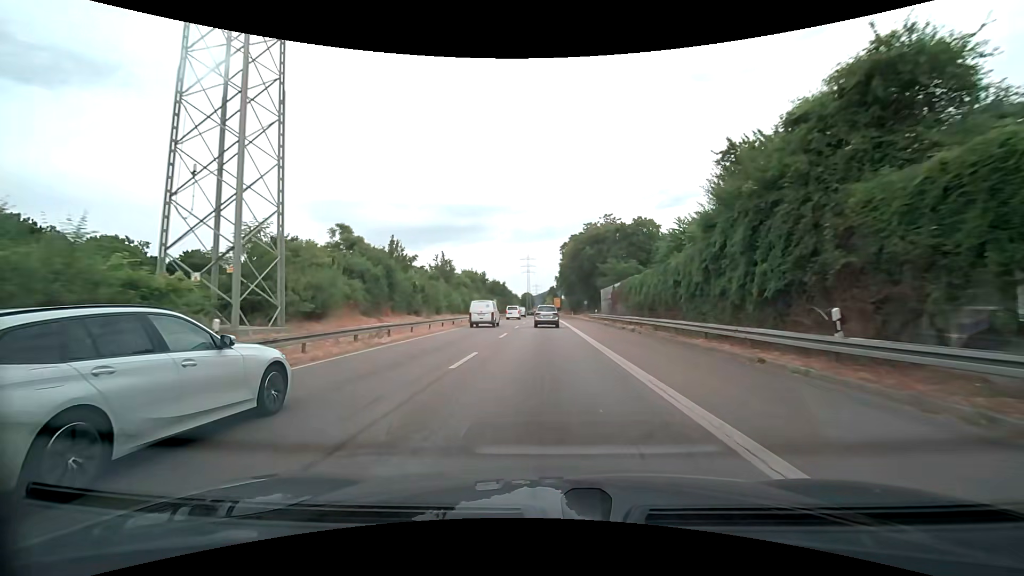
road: trunk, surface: asphalt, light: Day
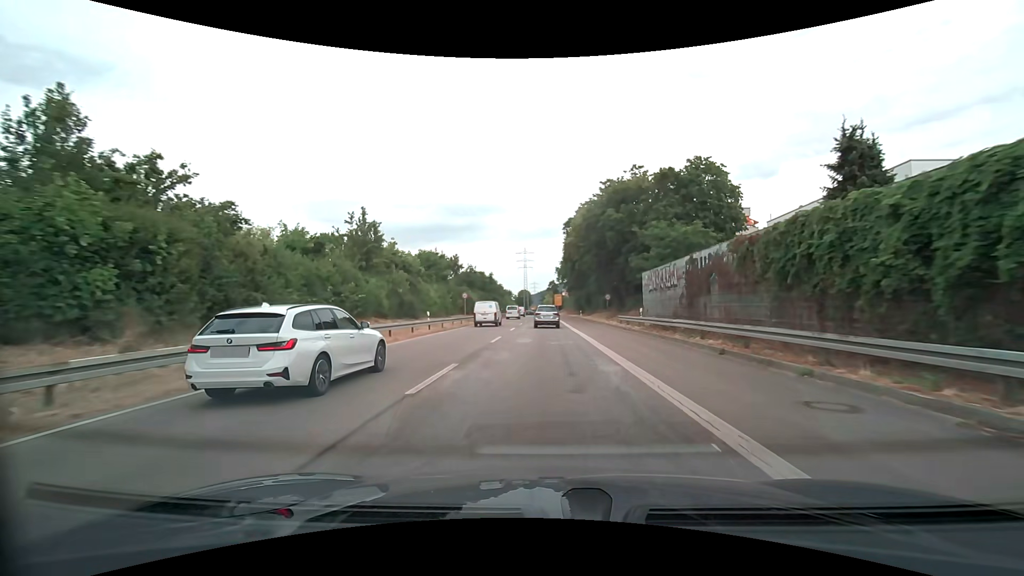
(+0.1, +27.6) m; 0°
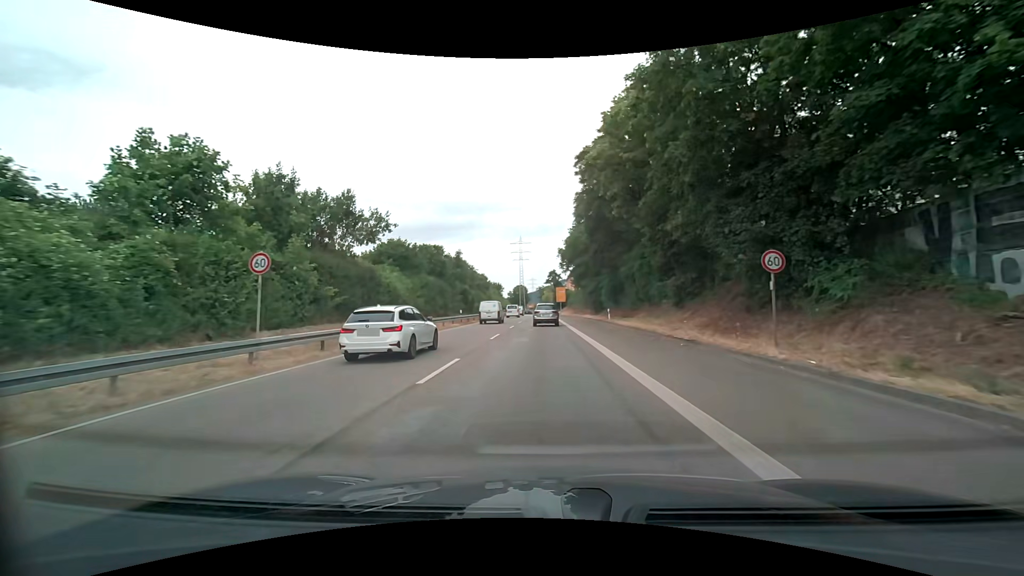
(+0.1, +34.8) m; 0°
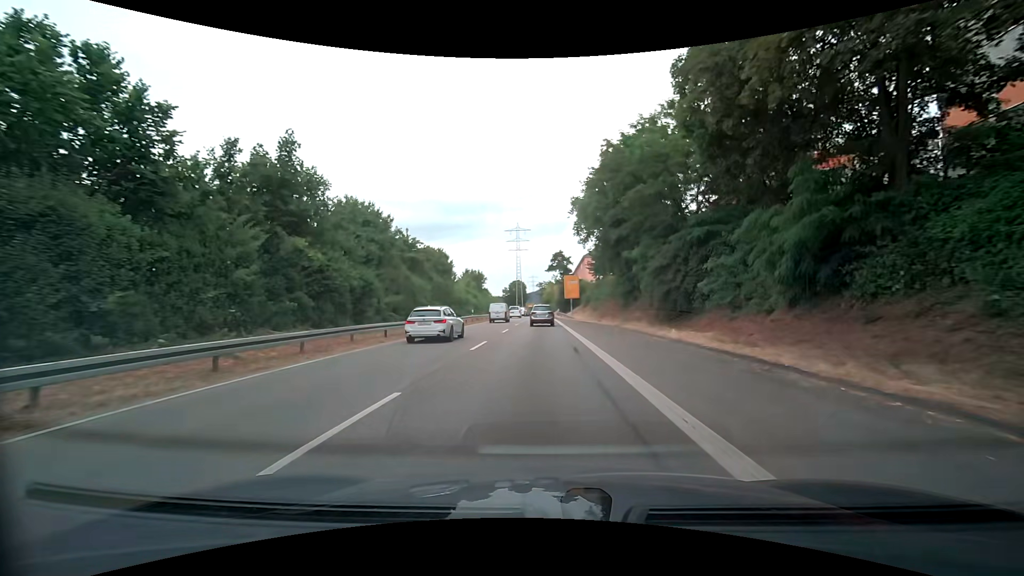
(+0.3, +41.3) m; 0°
(0, +10) (0, +20) (0, +30) (0, +40) (0, +50) (0, +60) (0, +70) (0, +80) (0, +90) (0, +100) m
